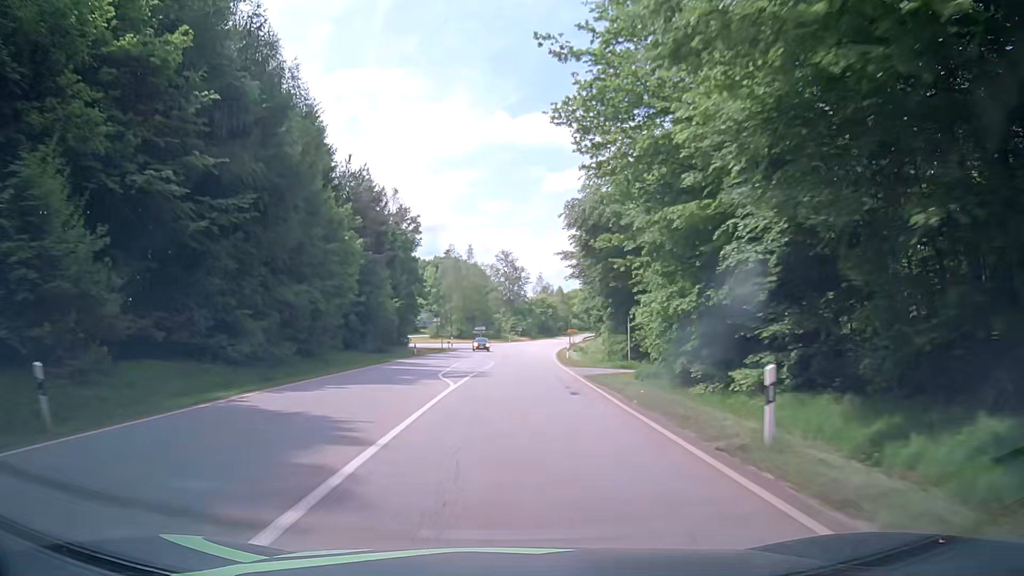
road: secondary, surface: asphalt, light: Day
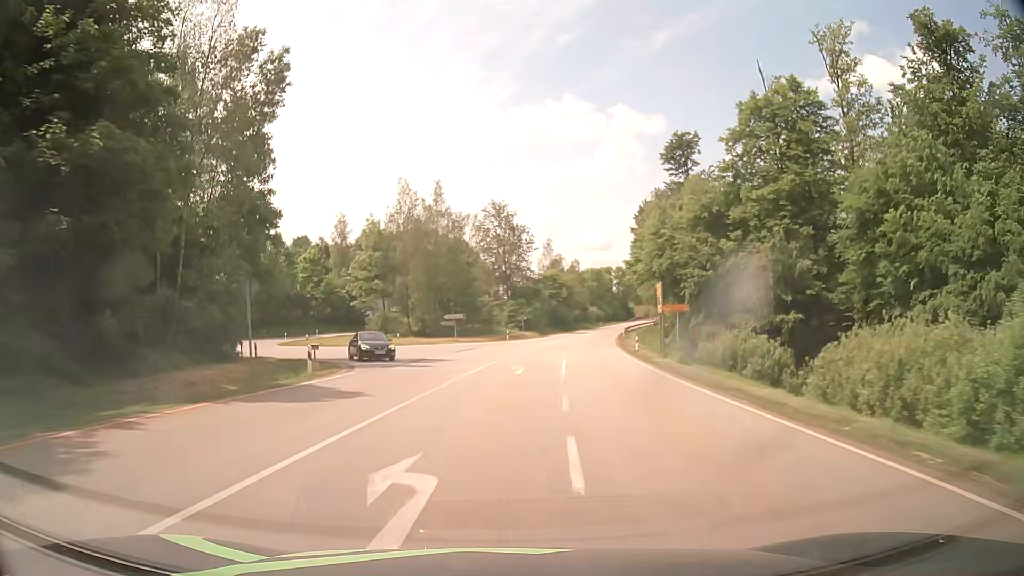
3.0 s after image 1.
(+0.3, +53.0) m; +1°
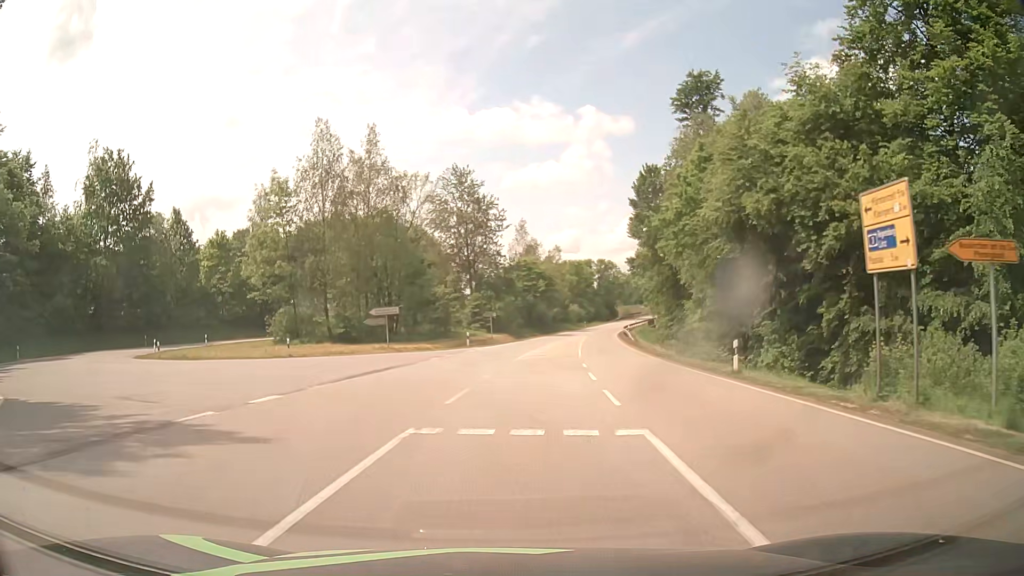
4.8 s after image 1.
(+0.4, +23.3) m; +3°
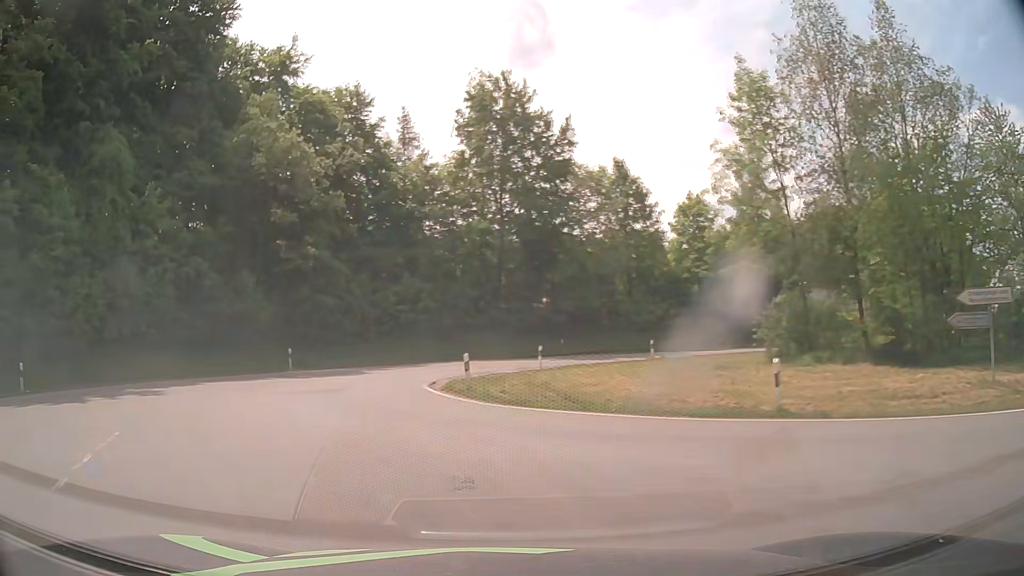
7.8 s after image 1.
(-6.2, +23.8) m; -43°
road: tertiary
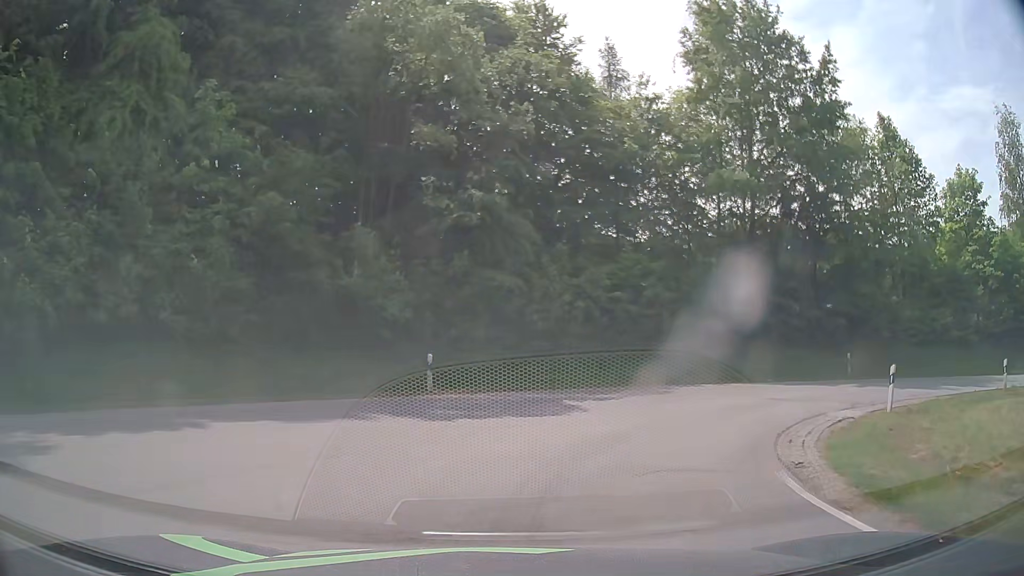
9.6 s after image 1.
(-3.6, +14.5) m; -16°
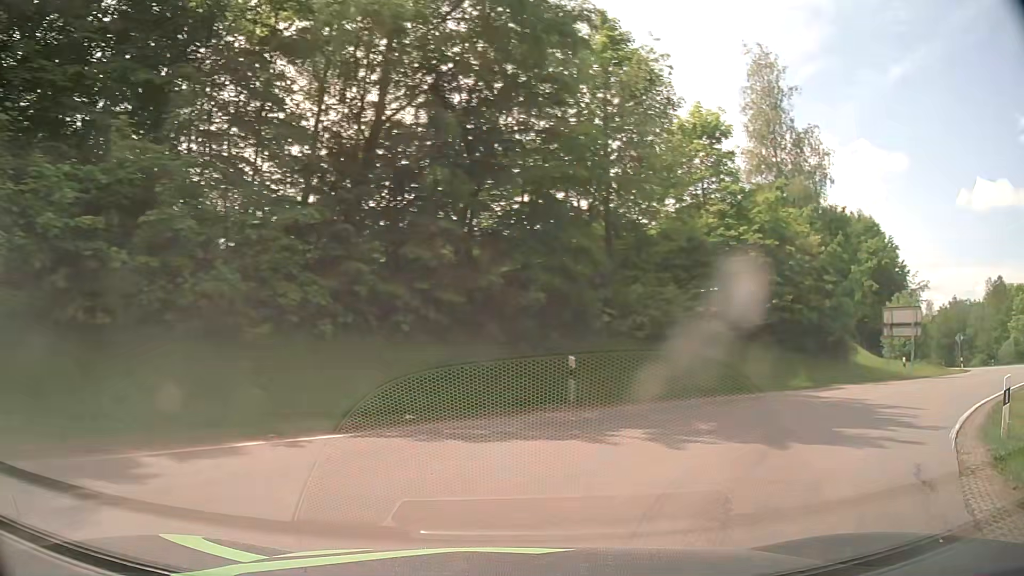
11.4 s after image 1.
(+3.9, +14.3) m; +36°
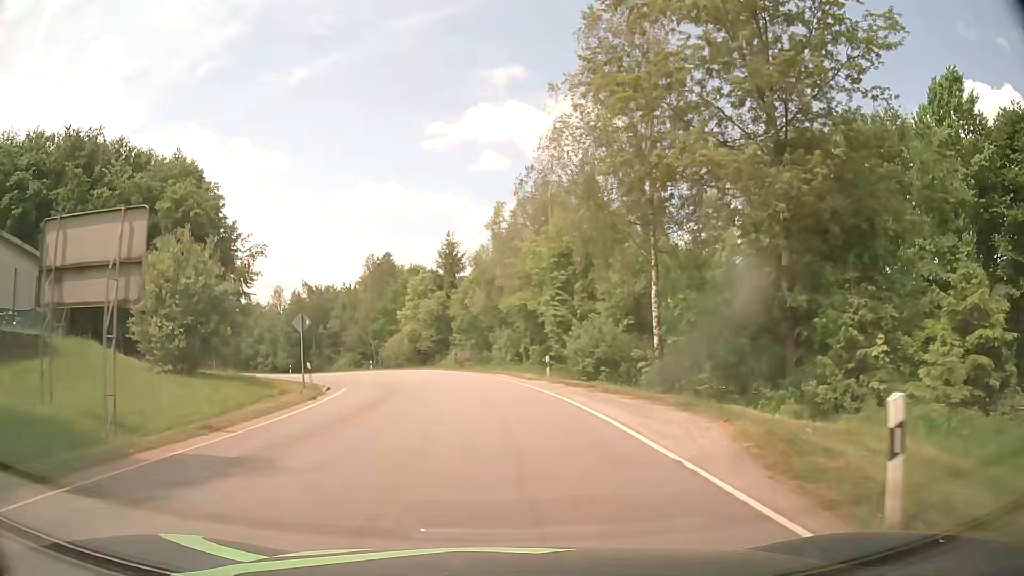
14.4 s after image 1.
(+17.7, +22.2) m; +55°
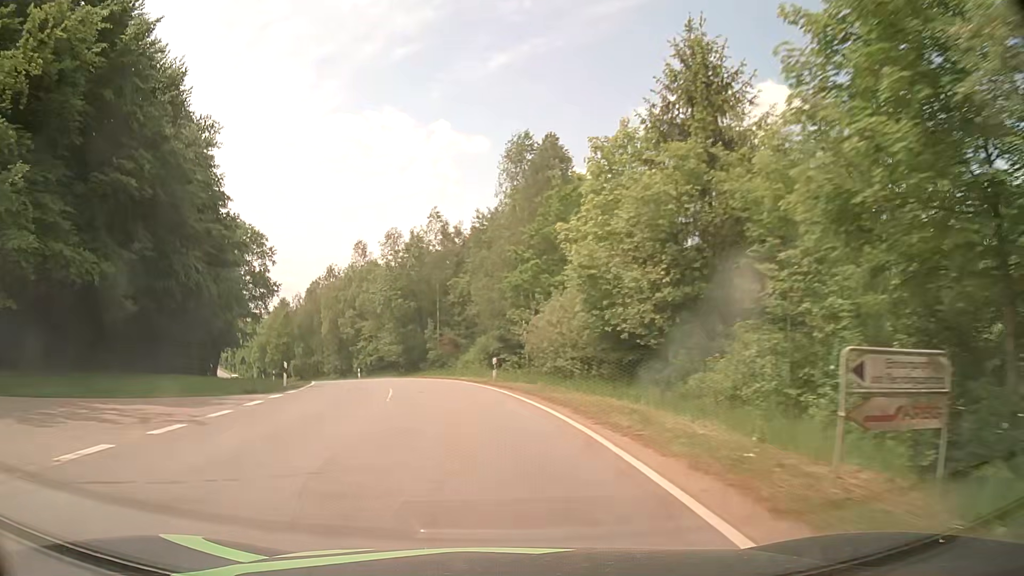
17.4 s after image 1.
(-4.3, +43.3) m; -17°
(0, +10) (-2, +20) (-4, +30) (-6, +39) (-10, +49) (-14, +58) (-19, +67) (-23, +76) (-28, +84) (-33, +93) m
